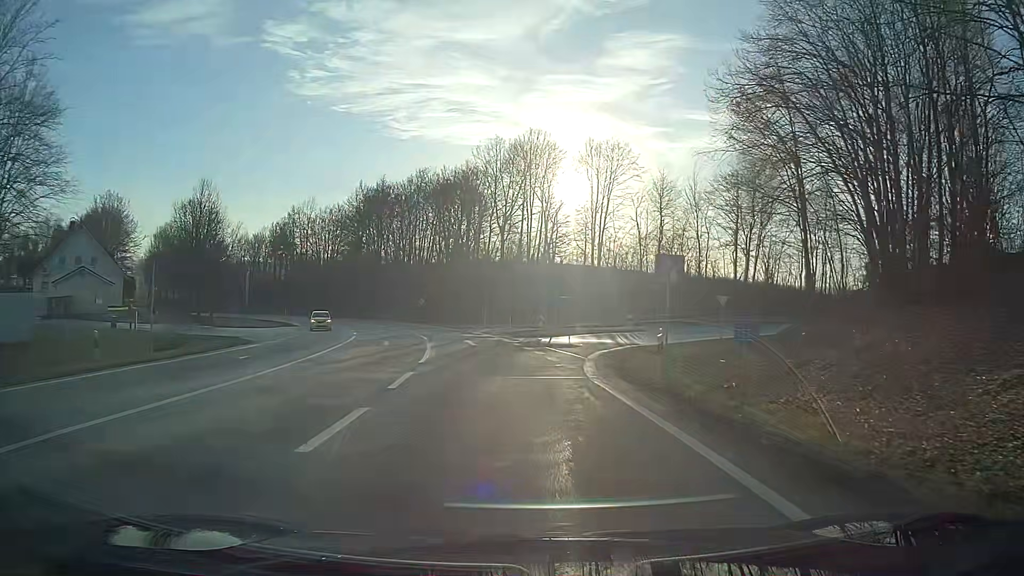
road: motorway_link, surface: asphalt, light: Day
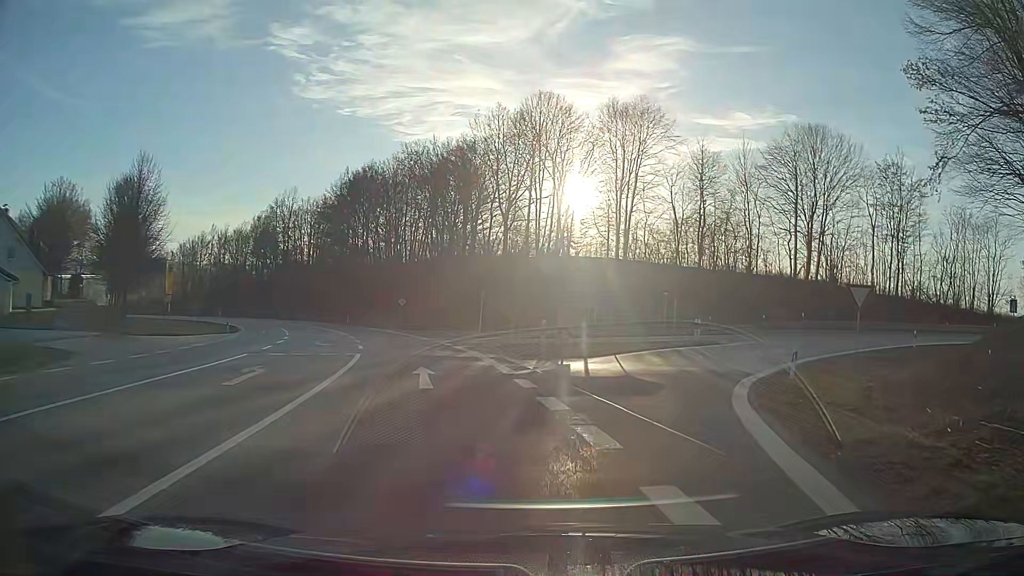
(-0.3, +16.4) m; 0°
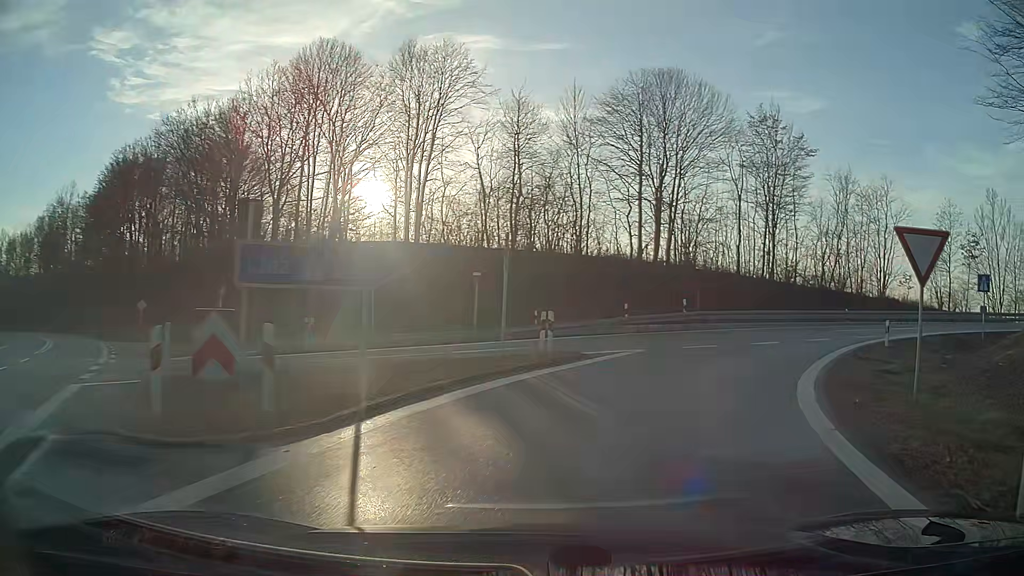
(+2.2, +14.4) m; +19°
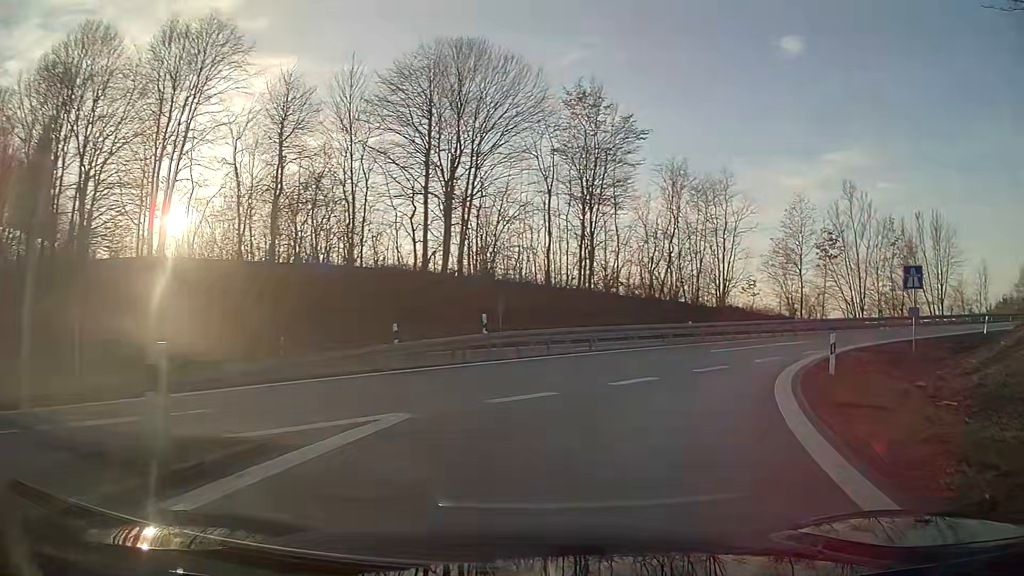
(+1.5, +9.7) m; +17°
